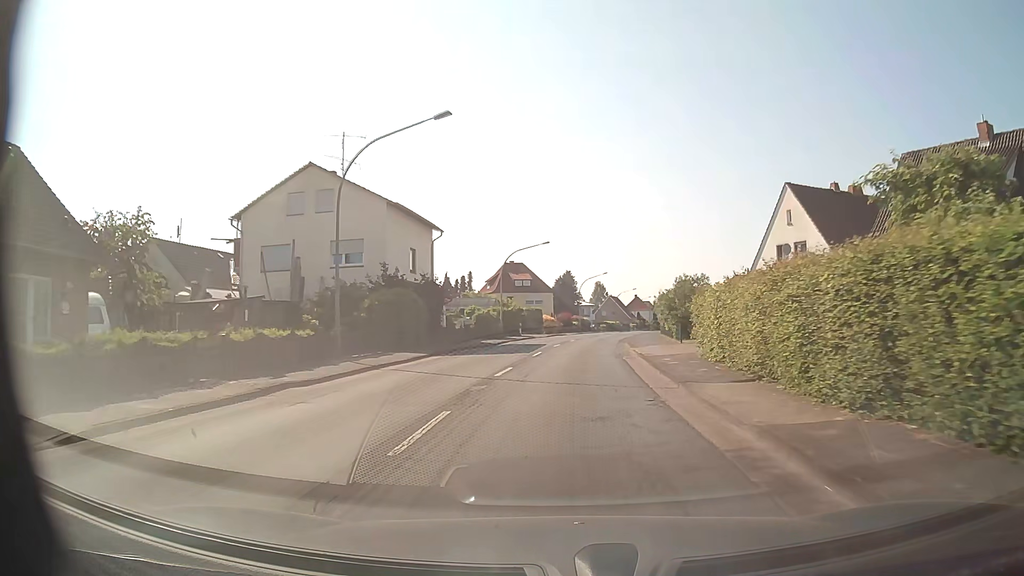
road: secondary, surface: asphalt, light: Day
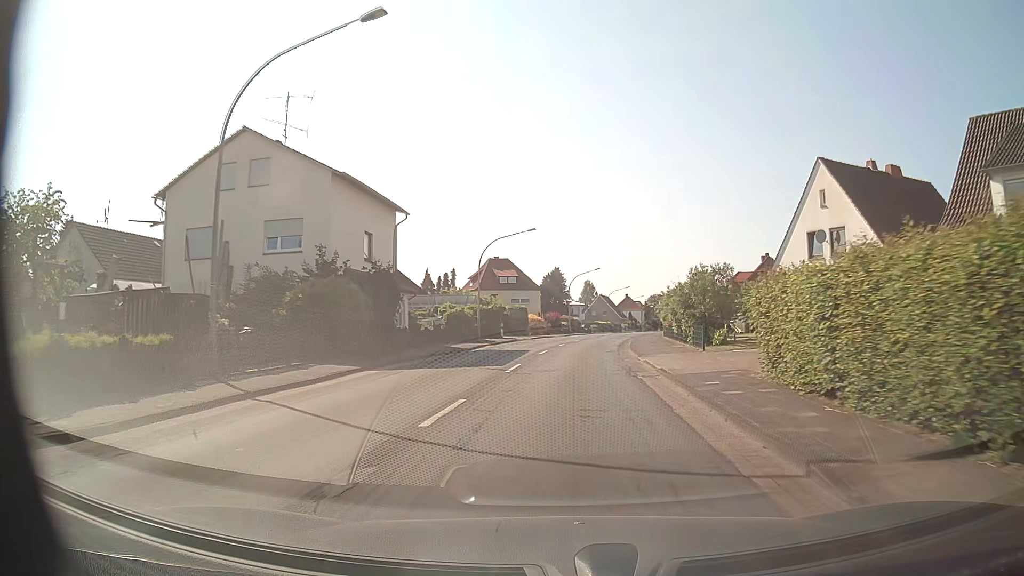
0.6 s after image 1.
(0.0, +7.5) m; 0°
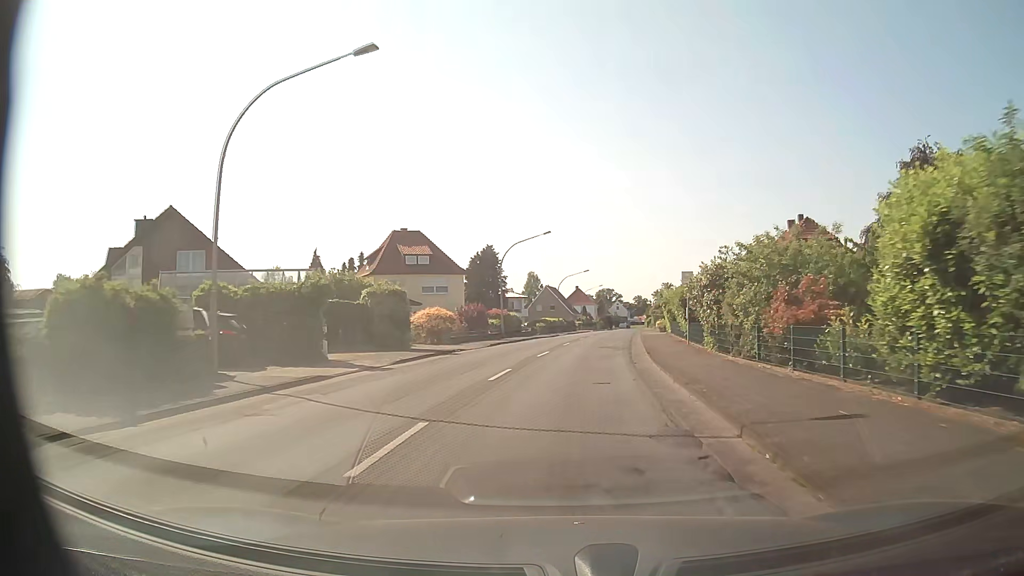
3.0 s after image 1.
(+1.3, +30.0) m; +5°
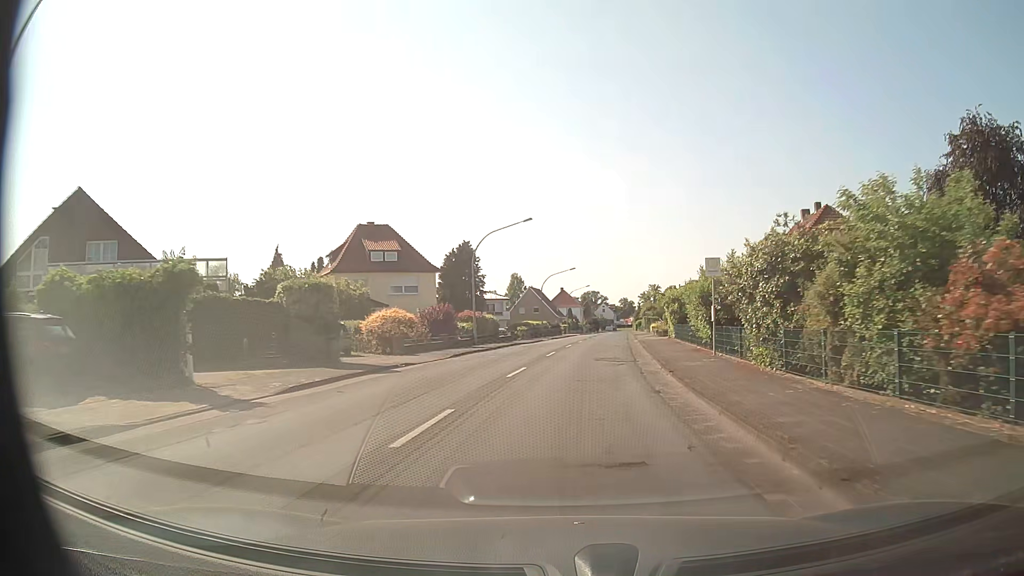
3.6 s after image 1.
(+0.1, +7.5) m; +1°
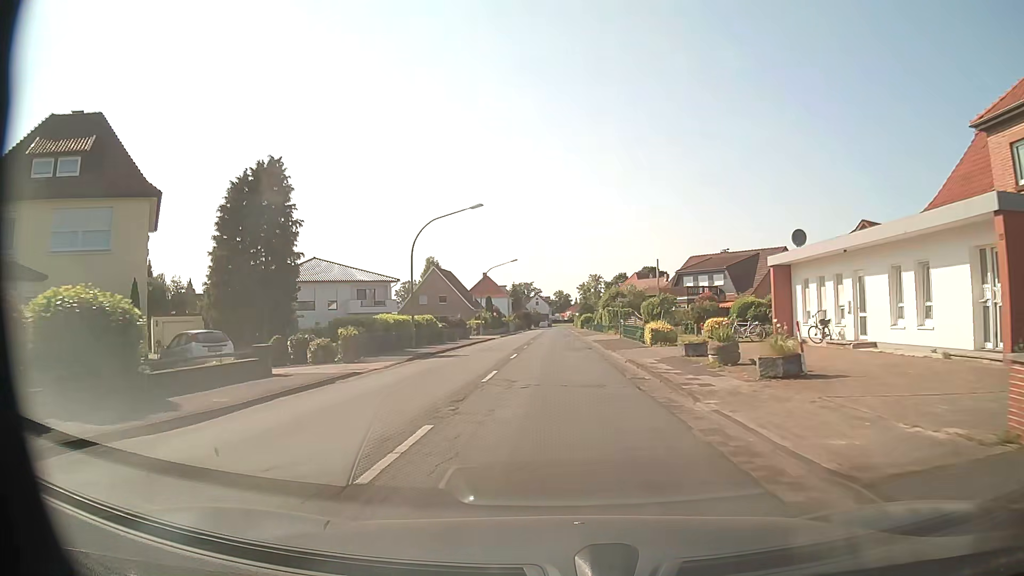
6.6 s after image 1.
(+2.7, +38.2) m; +7°
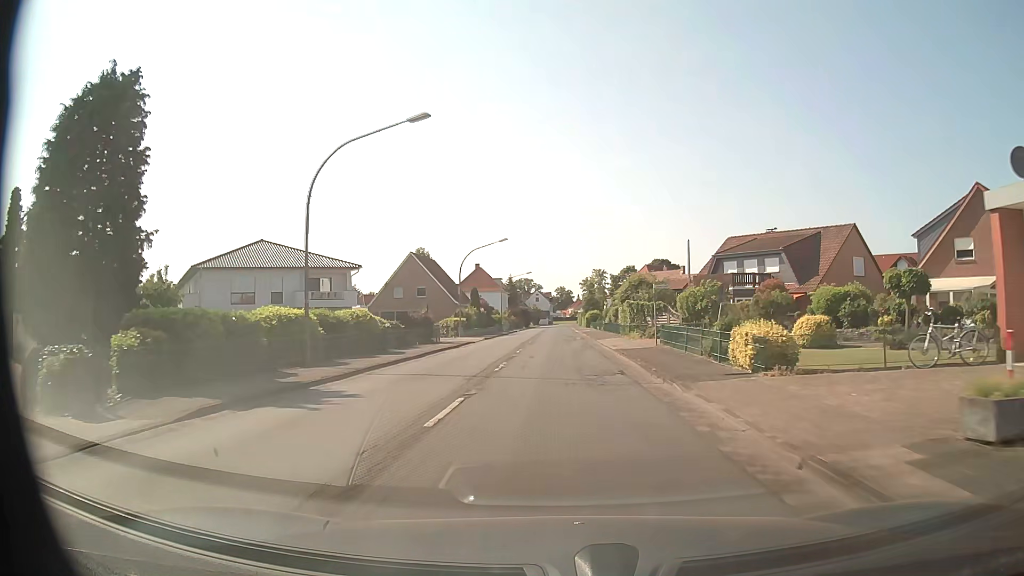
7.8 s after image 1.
(0.0, +15.6) m; -1°
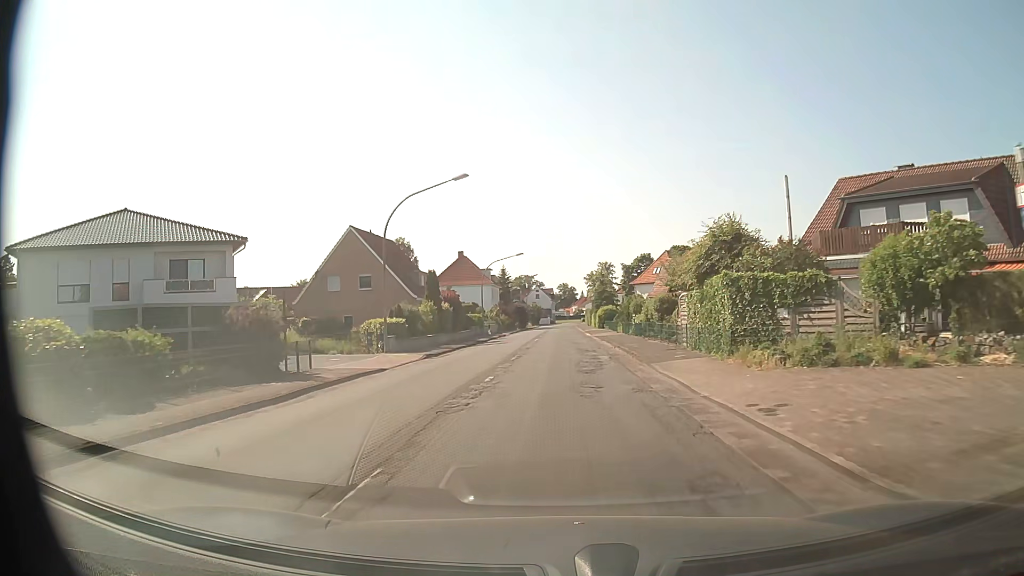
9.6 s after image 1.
(+0.2, +23.6) m; 0°
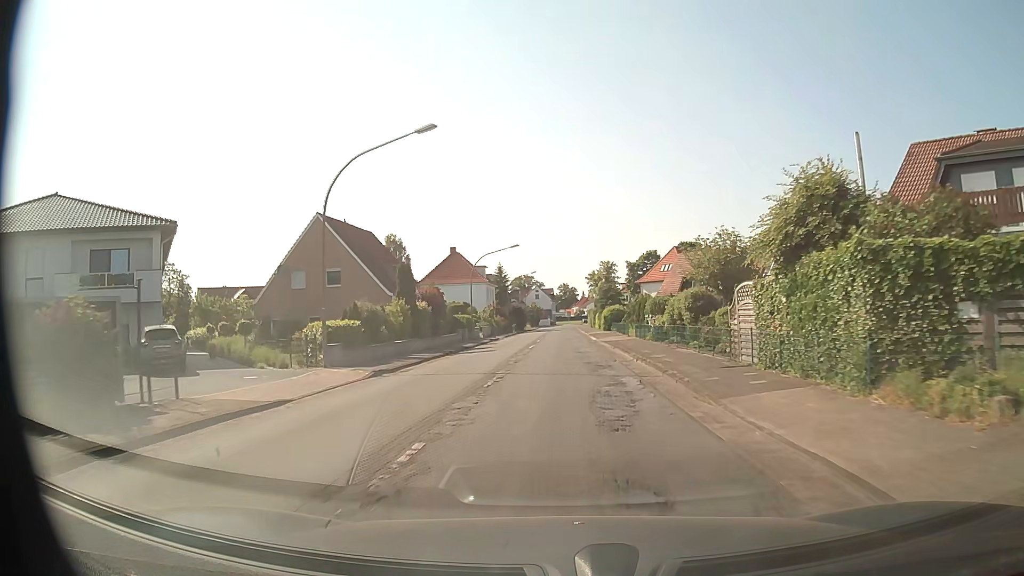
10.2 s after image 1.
(0.0, +7.9) m; 0°
(0, +10) (0, +20) (0, +30) (0, +40) (0, +50) (0, +60) (0, +70) (0, +80) (0, +90) (+1, +100) m
